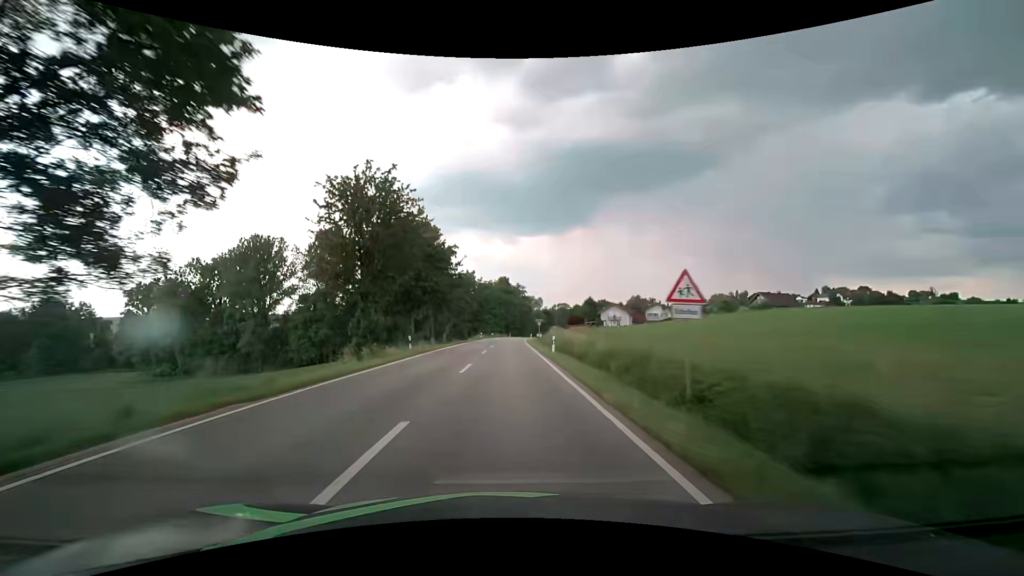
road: secondary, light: Day
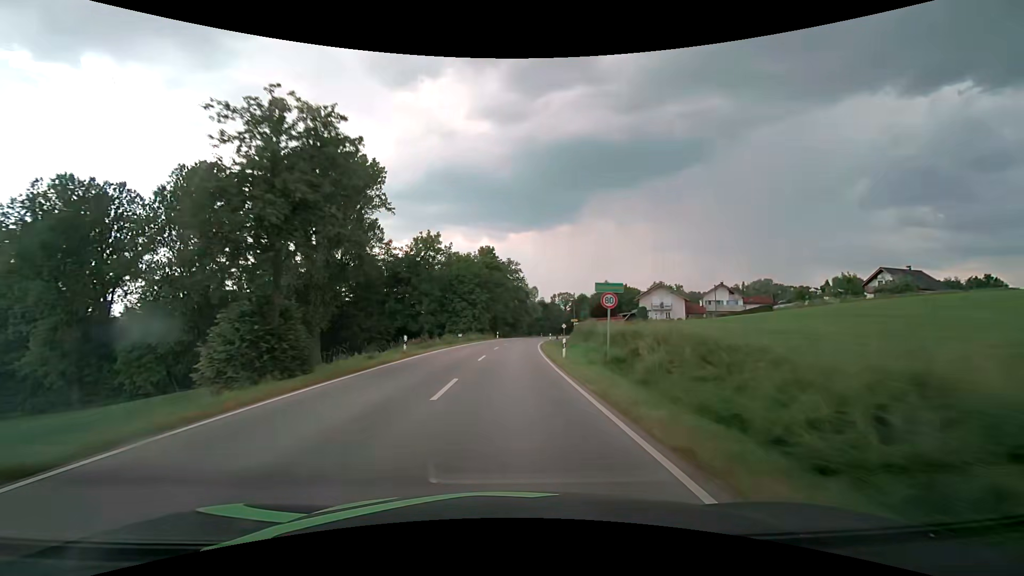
(+0.3, +53.4) m; +1°
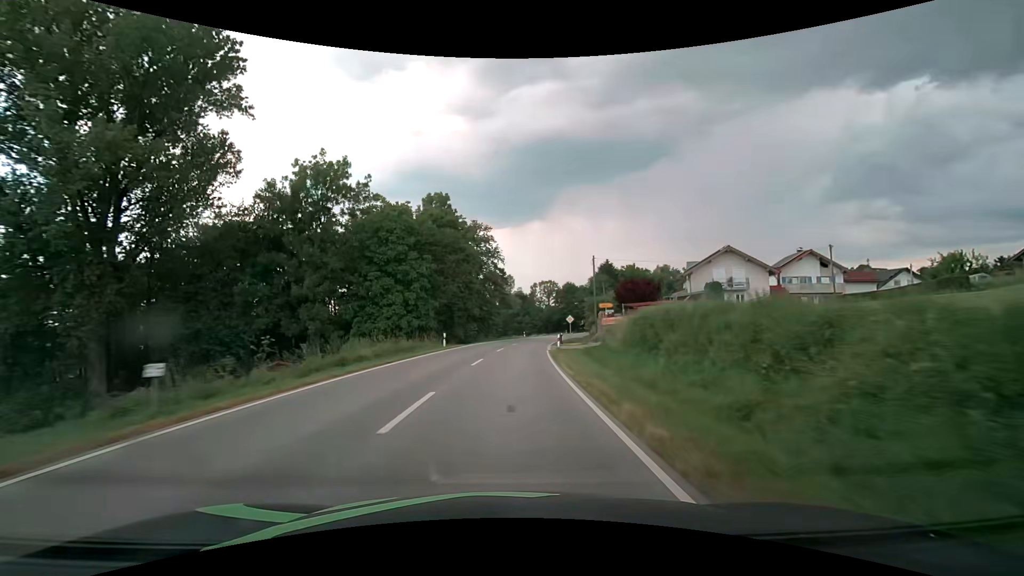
(+0.9, +38.9) m; +3°
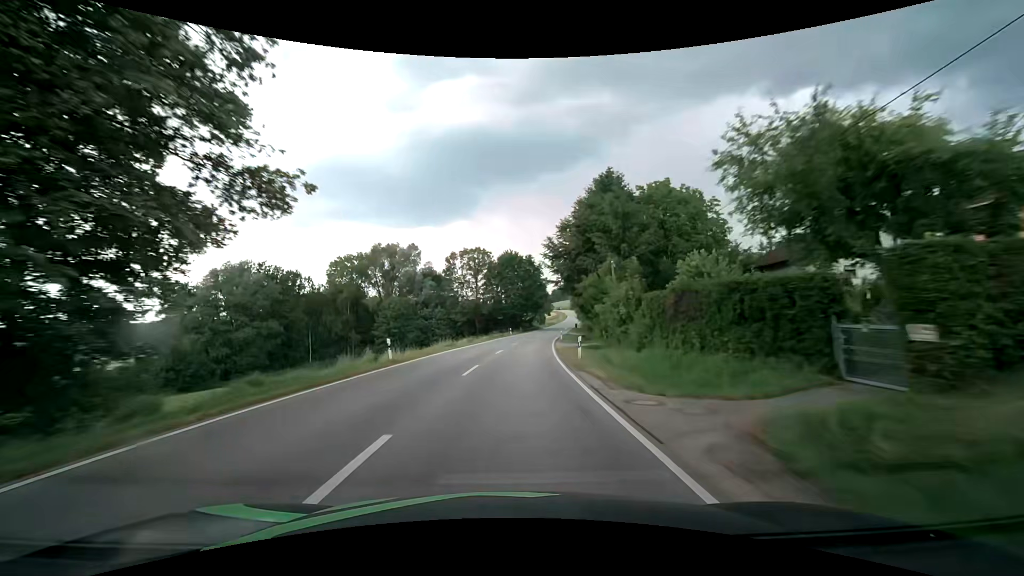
(+4.5, +63.5) m; +8°
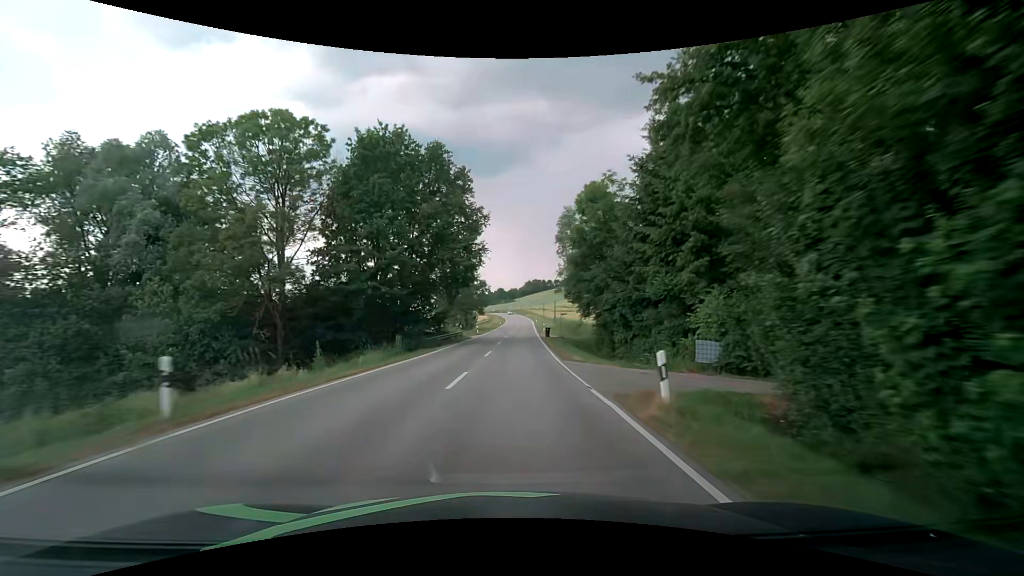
(+4.4, +62.9) m; +8°
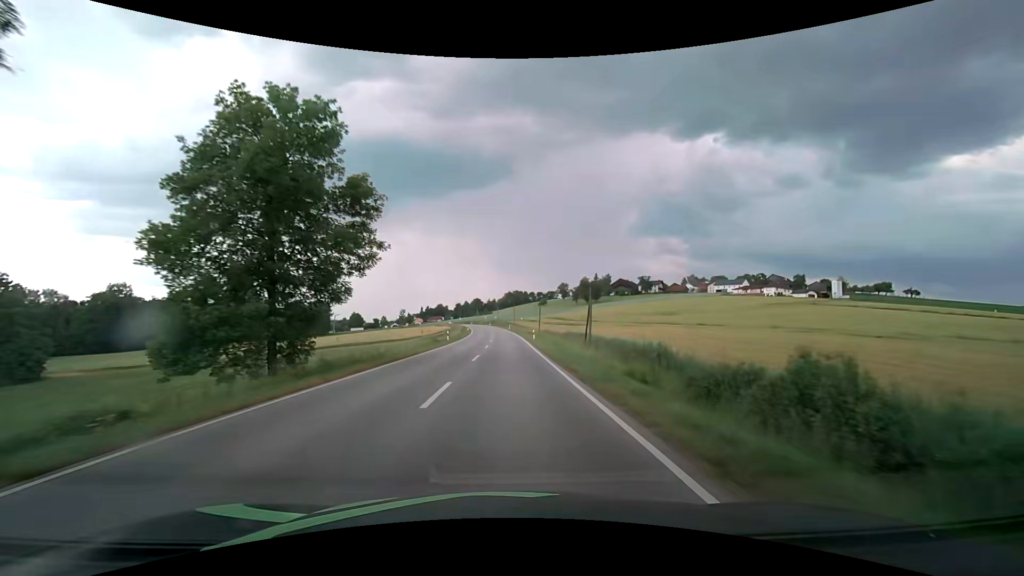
(+2.0, +62.3) m; +3°
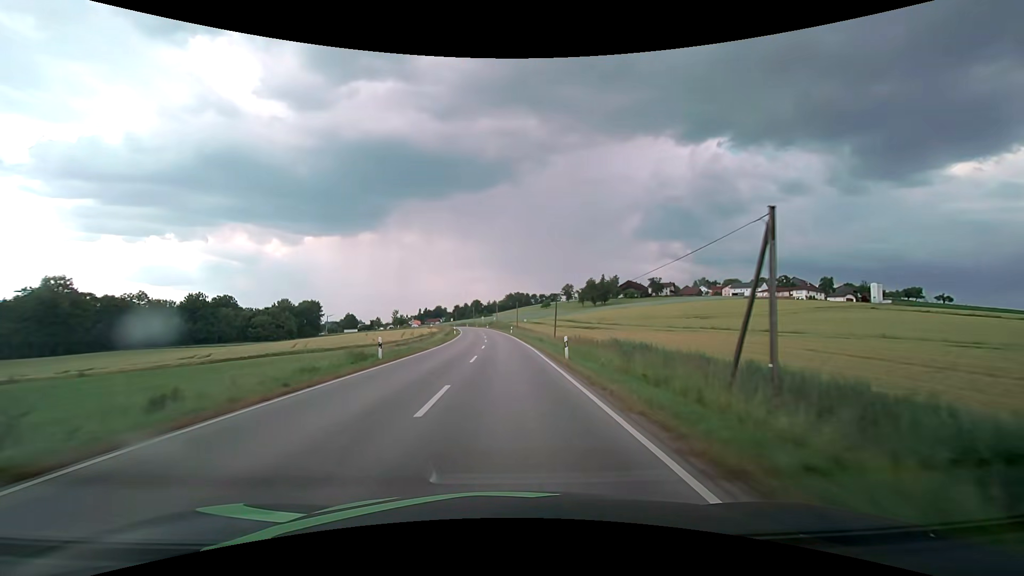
(0.0, +24.7) m; 0°
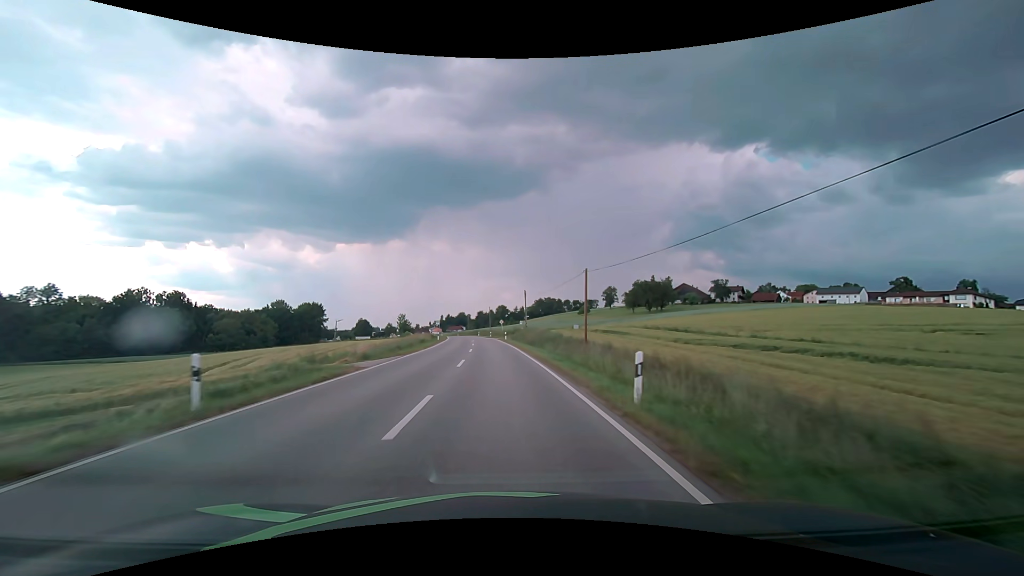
(-1.2, +61.6) m; -3°
(0, +10) (0, +20) (-1, +30) (-1, +40) (-2, +50) (-3, +60) (-3, +70) (-4, +80) (-6, +90) (-7, +100) m
